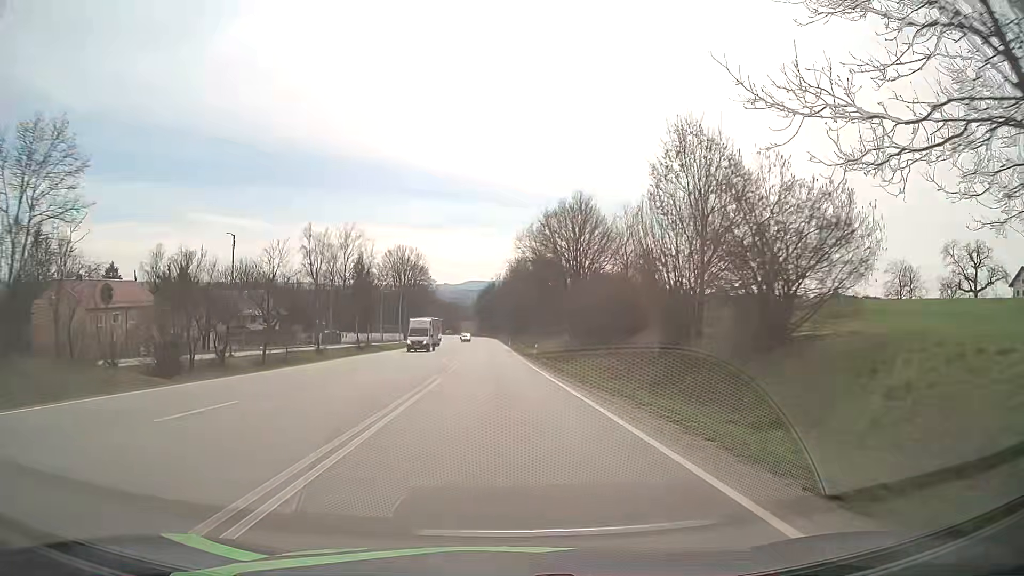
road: primary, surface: asphalt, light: Day
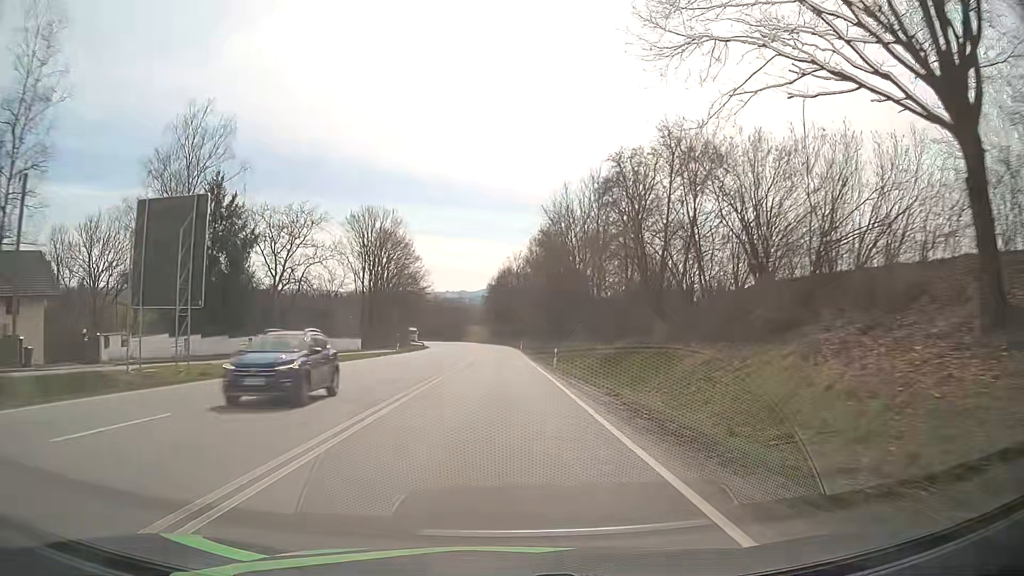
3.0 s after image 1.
(-1.2, +62.9) m; -2°
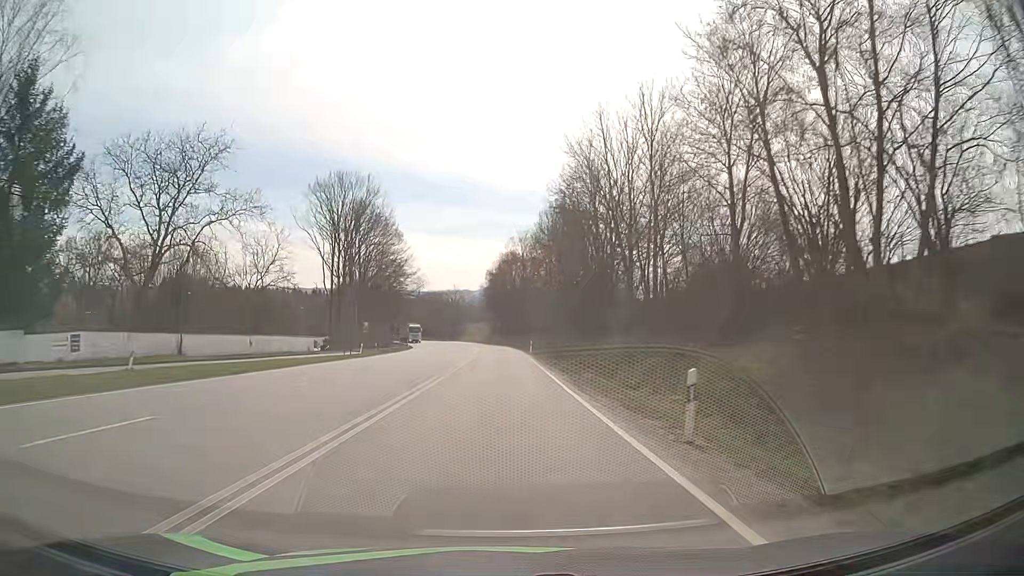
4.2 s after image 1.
(+0.1, +24.8) m; 0°
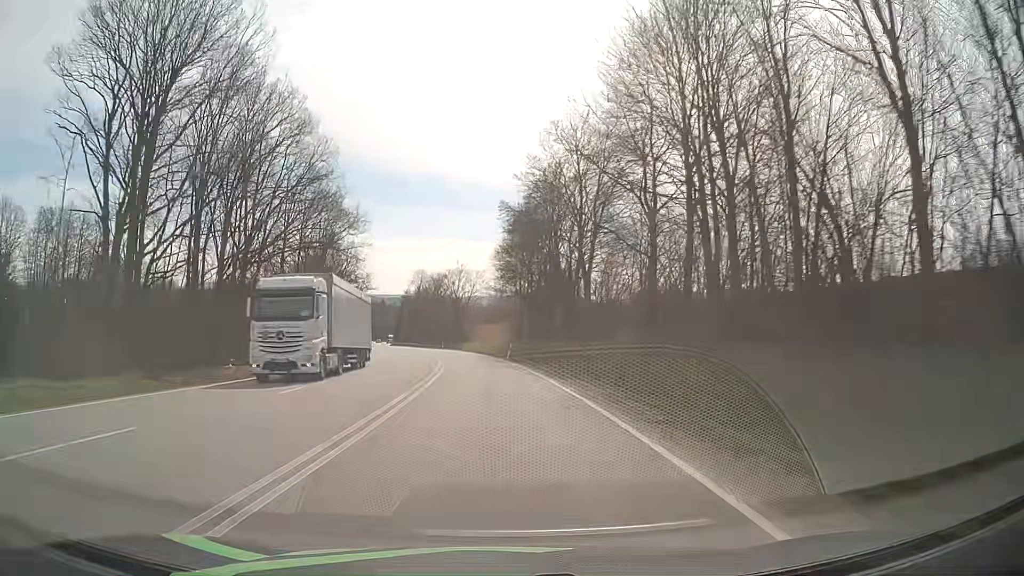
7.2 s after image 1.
(-0.5, +60.9) m; -2°
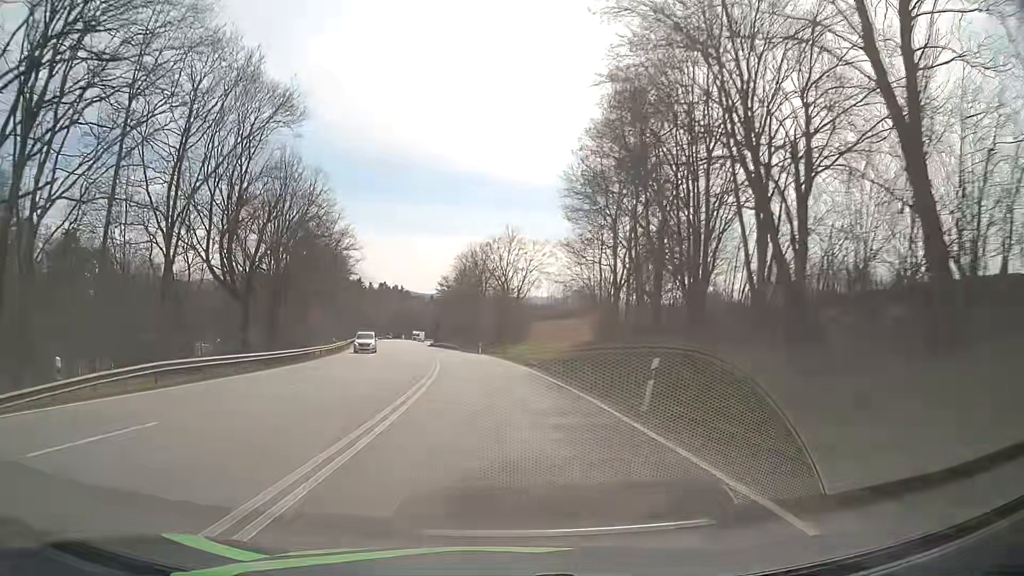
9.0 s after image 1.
(-1.3, +35.6) m; -5°
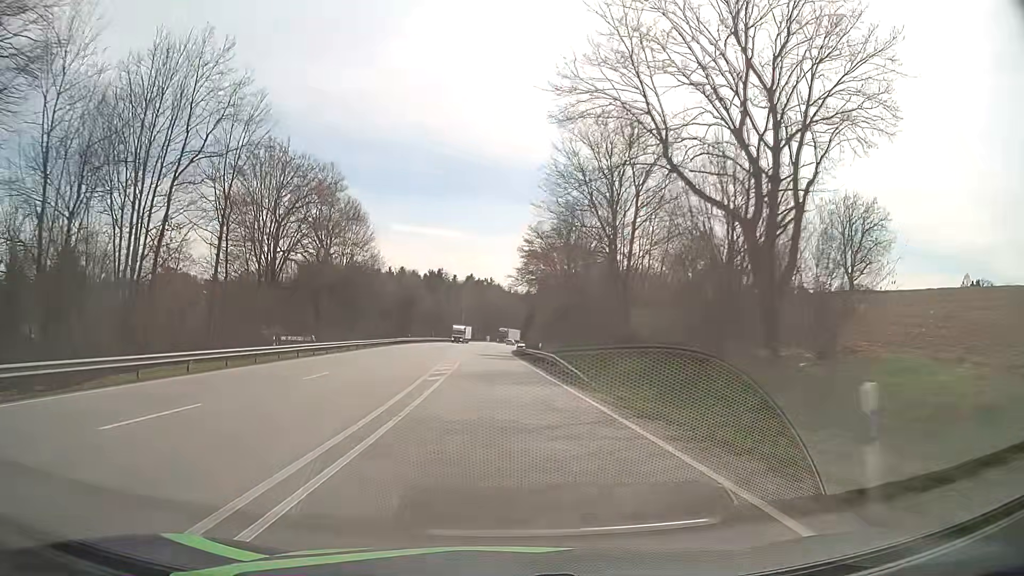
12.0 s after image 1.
(-4.4, +58.2) m; -8°
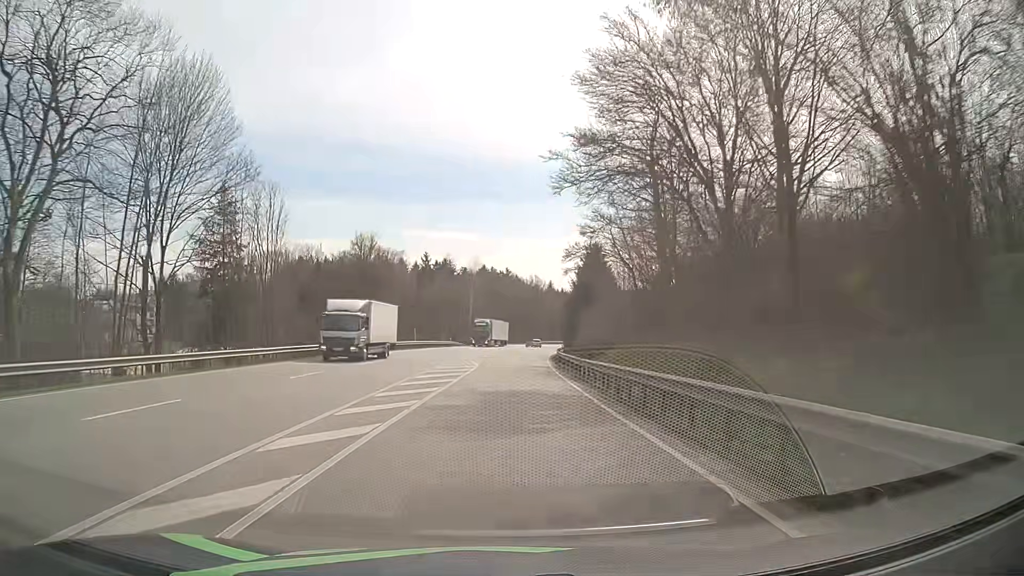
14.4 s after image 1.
(-1.2, +47.4) m; -2°
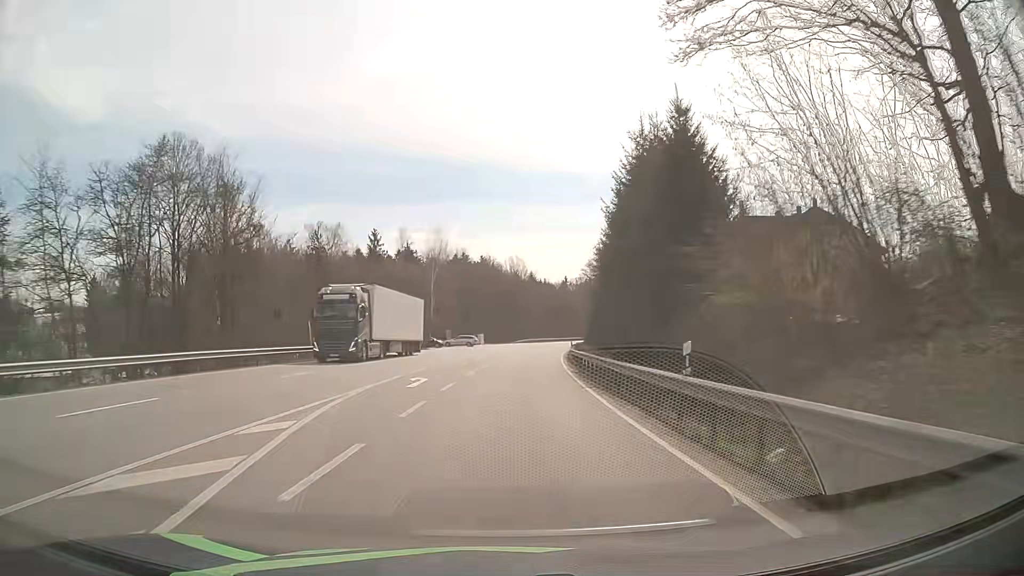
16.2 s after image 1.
(+0.3, +35.6) m; +2°
(0, +10) (0, +20) (+1, +30) (+1, +40) (+2, +50) (+3, +60) (+4, +70) (+5, +80) (+7, +90) (+9, +99) m
